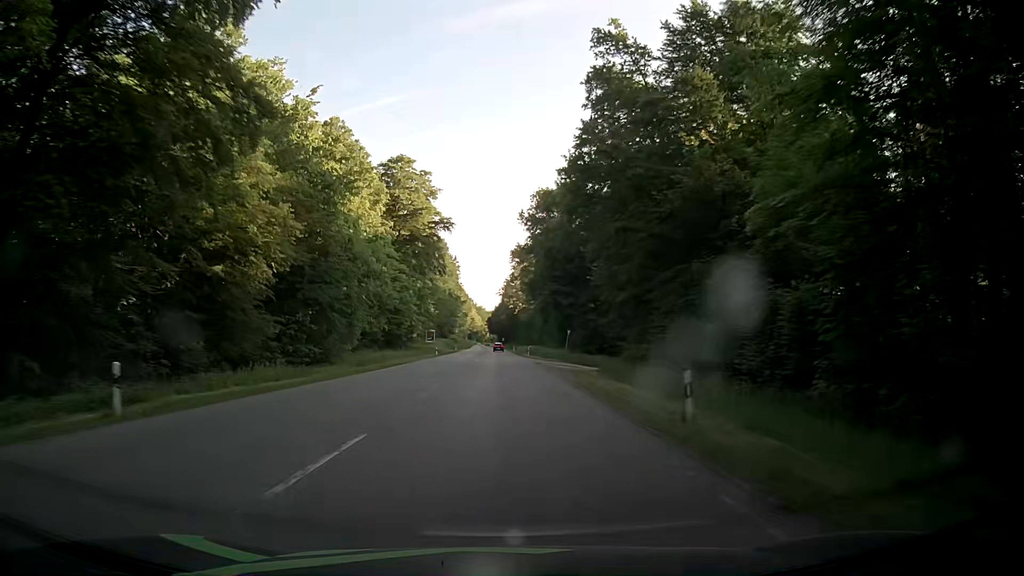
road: secondary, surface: asphalt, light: Day
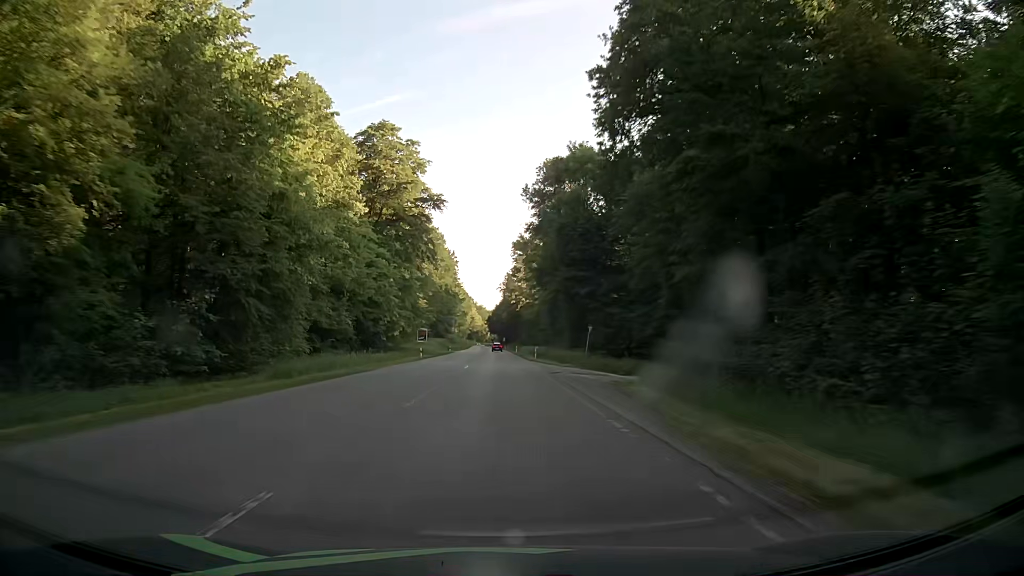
(-0.2, +15.3) m; 0°
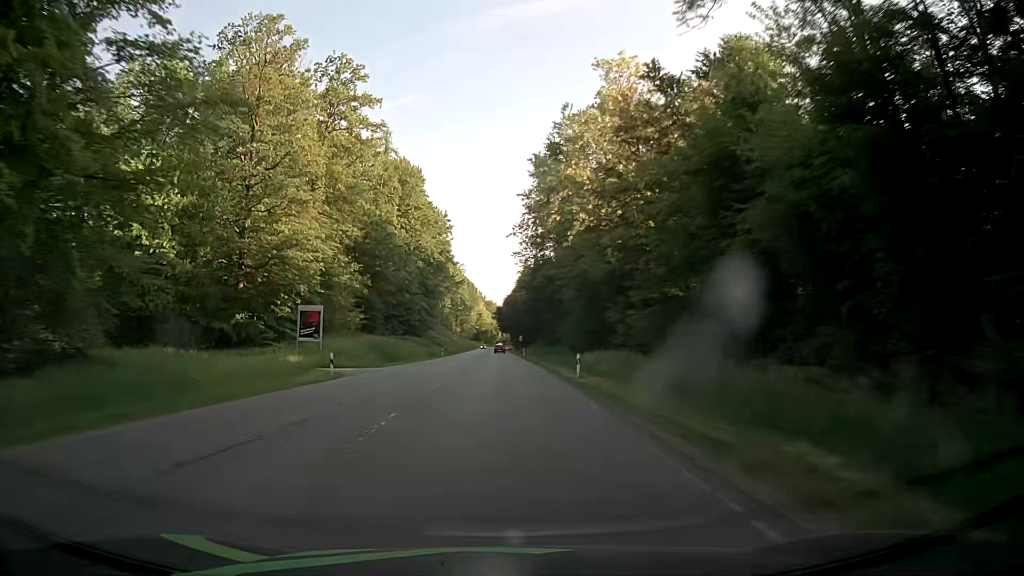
(-1.1, +77.5) m; -1°
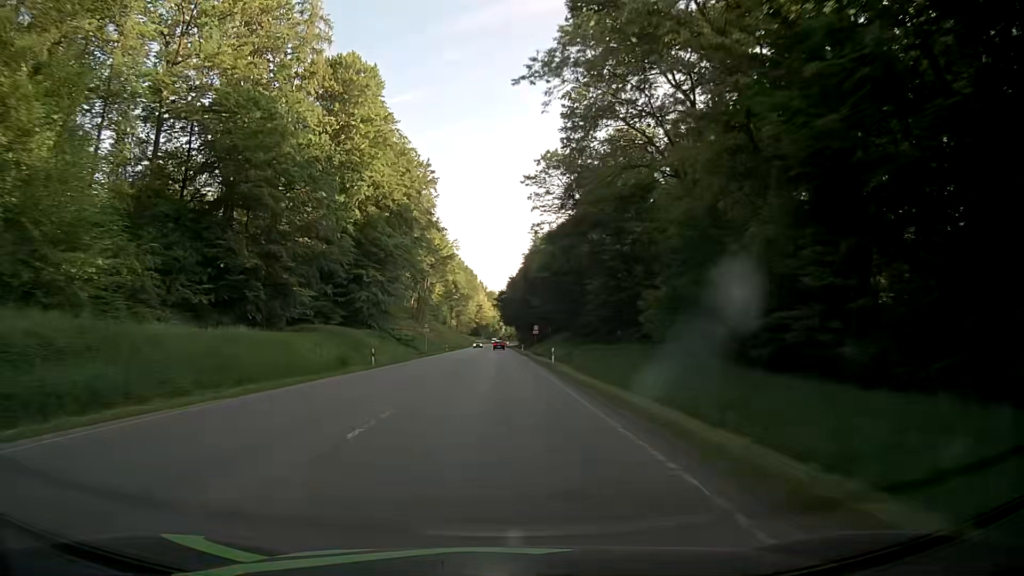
(0.0, +46.4) m; 0°
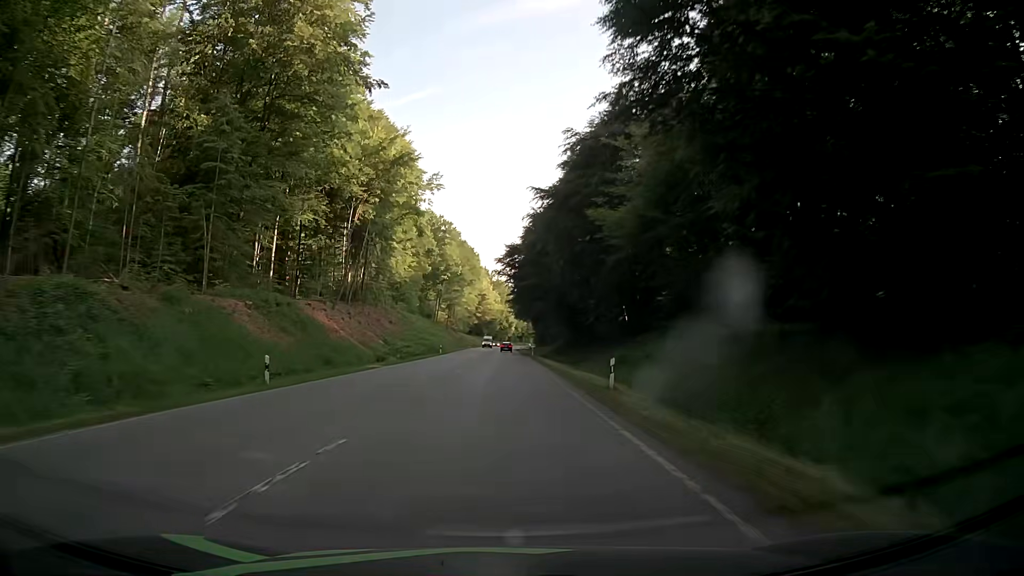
(-0.8, +72.6) m; -1°
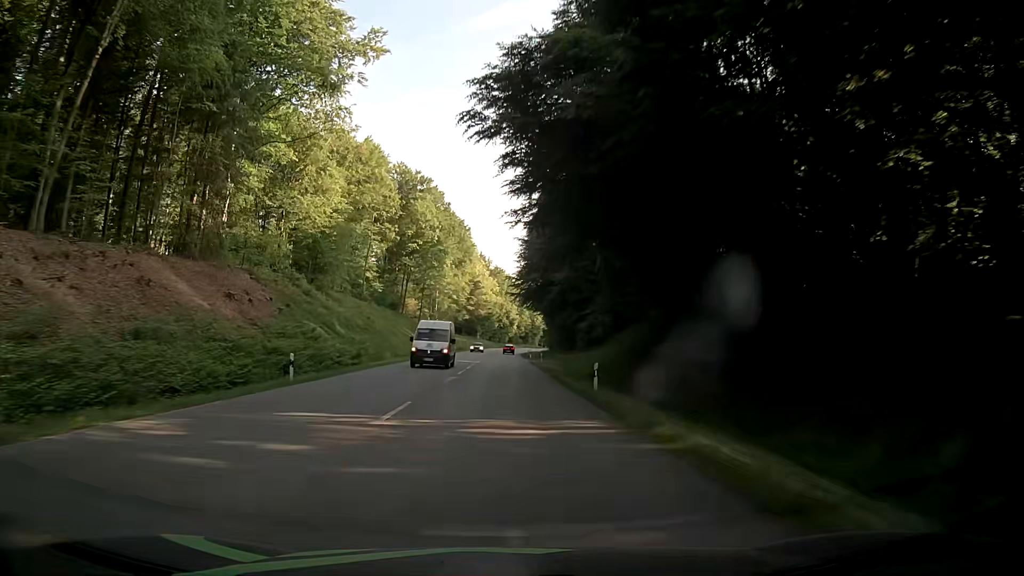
(-0.2, +53.5) m; -1°
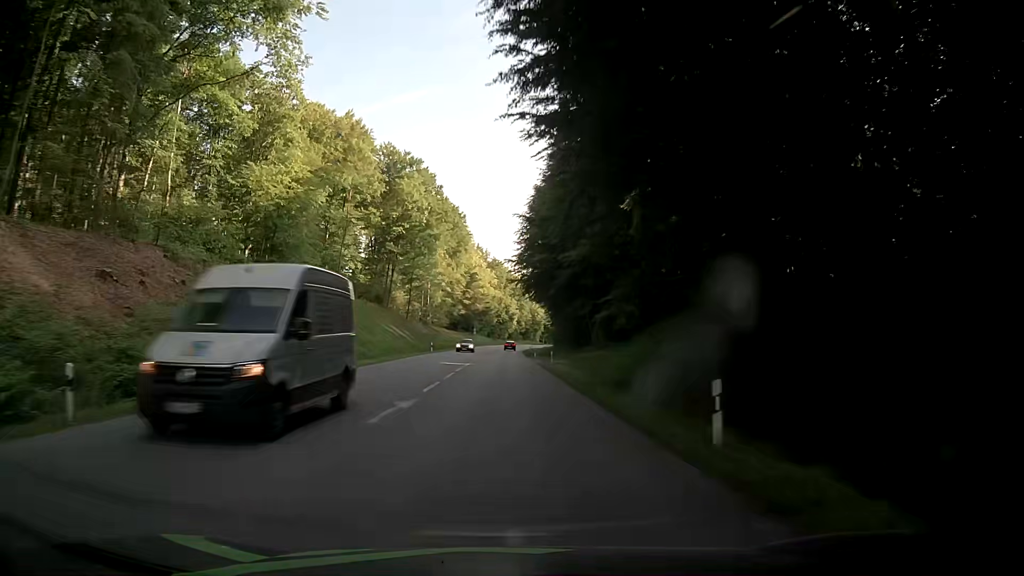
(+0.1, +13.0) m; 0°
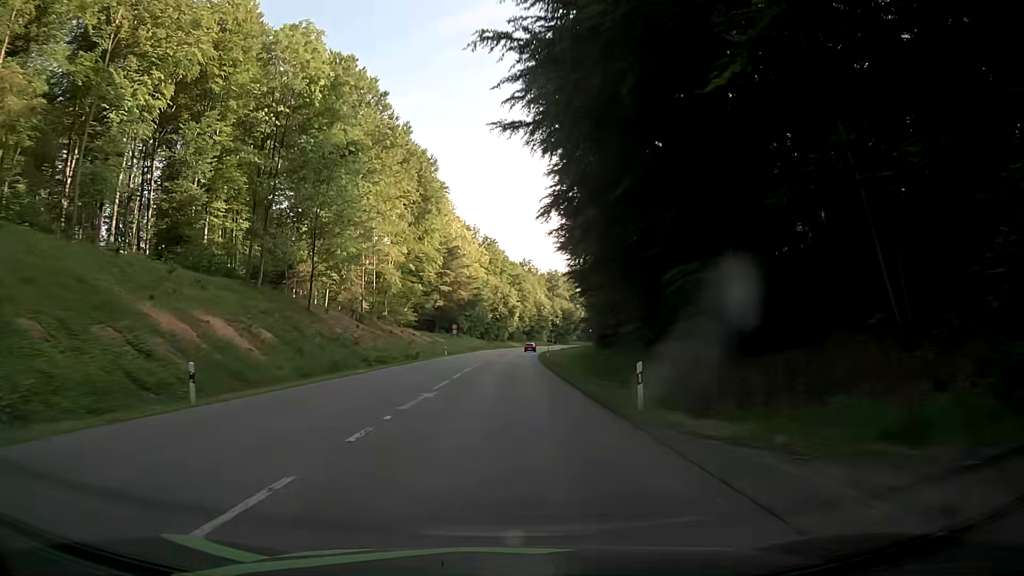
(+0.3, +51.2) m; 0°
(0, +10) (0, +20) (0, +30) (0, +40) (0, +50) (+1, +60) (+1, +70) (+1, +80) (+2, +90) (+3, +100) m
